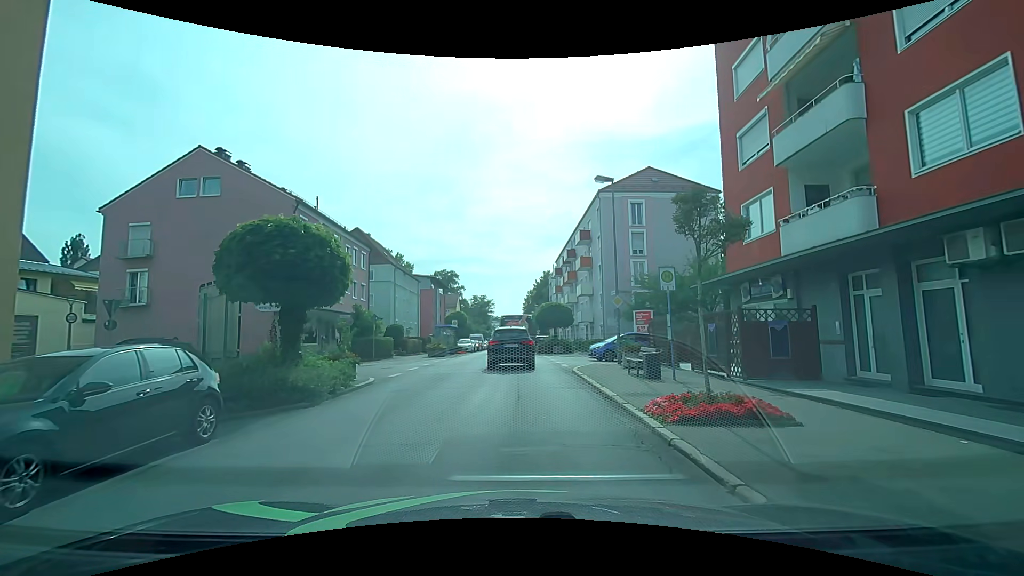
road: tertiary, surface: asphalt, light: Day
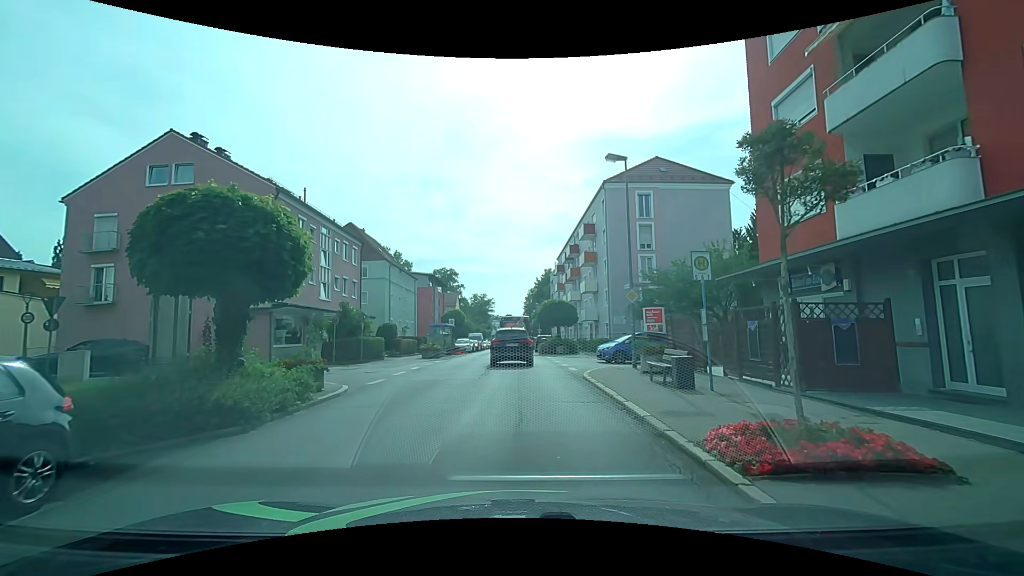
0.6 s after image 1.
(0.0, +2.6) m; 0°
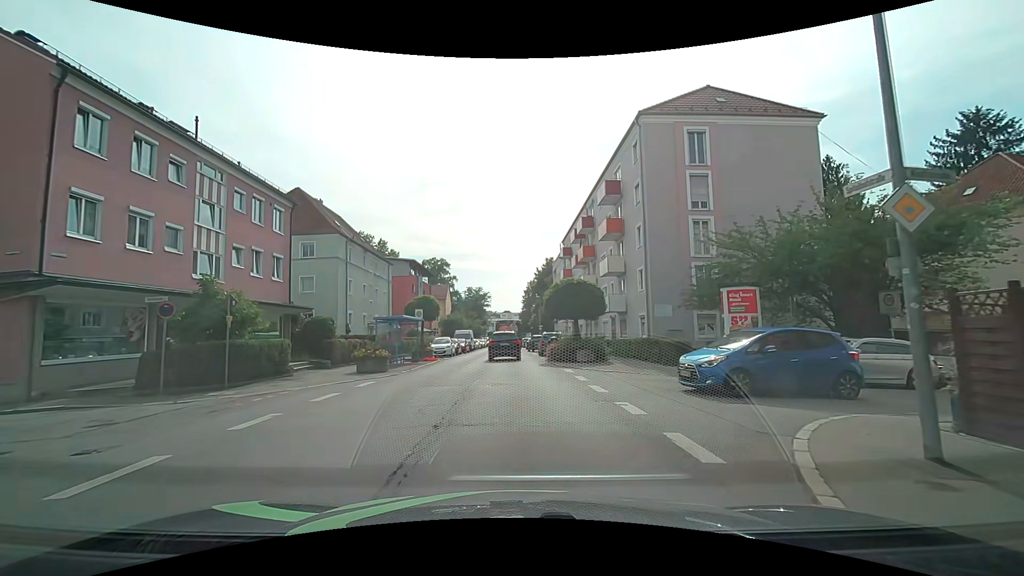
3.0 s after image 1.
(+0.2, +13.3) m; +1°
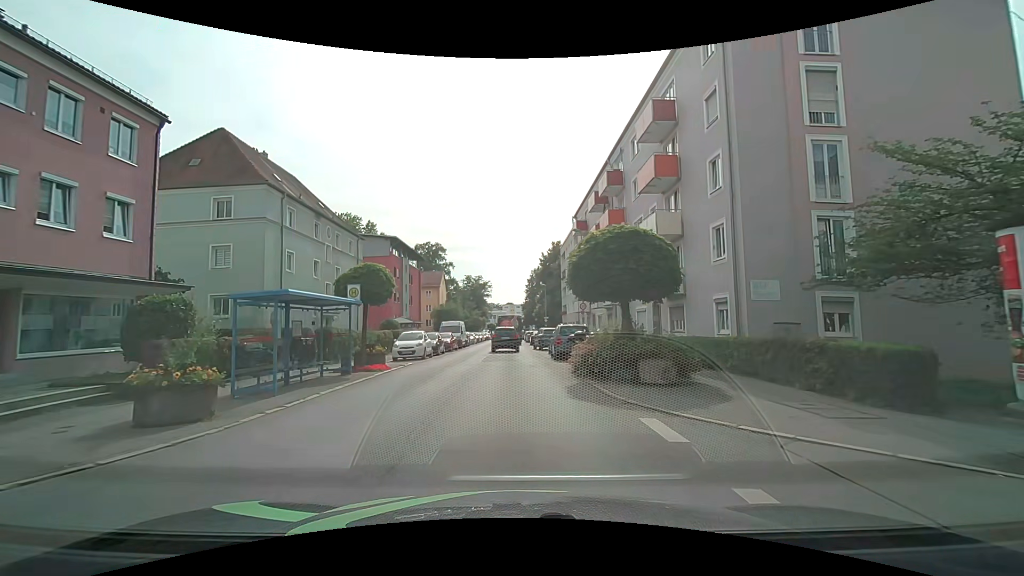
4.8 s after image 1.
(0.0, +11.7) m; 0°
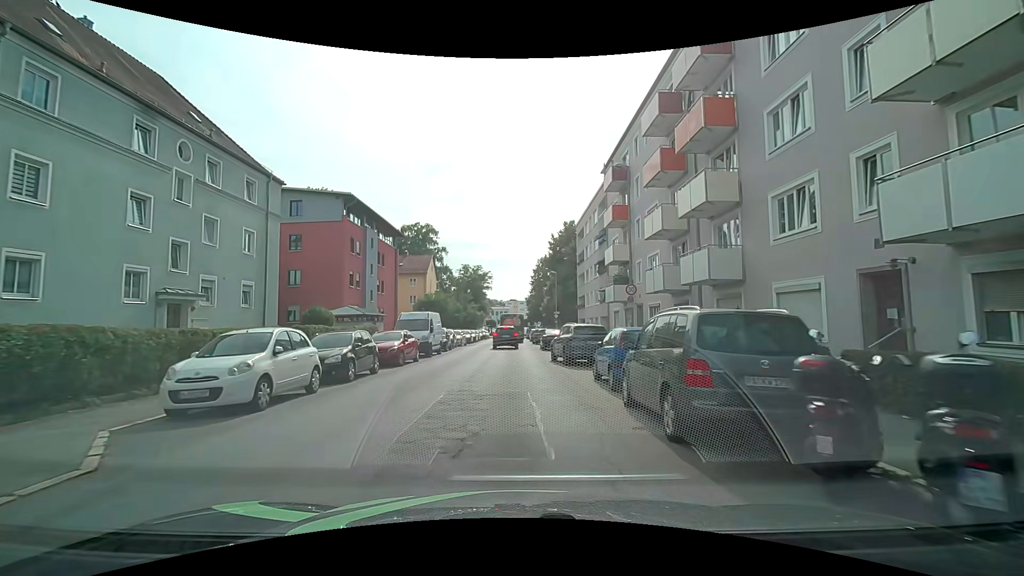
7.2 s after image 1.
(-0.2, +16.9) m; 0°
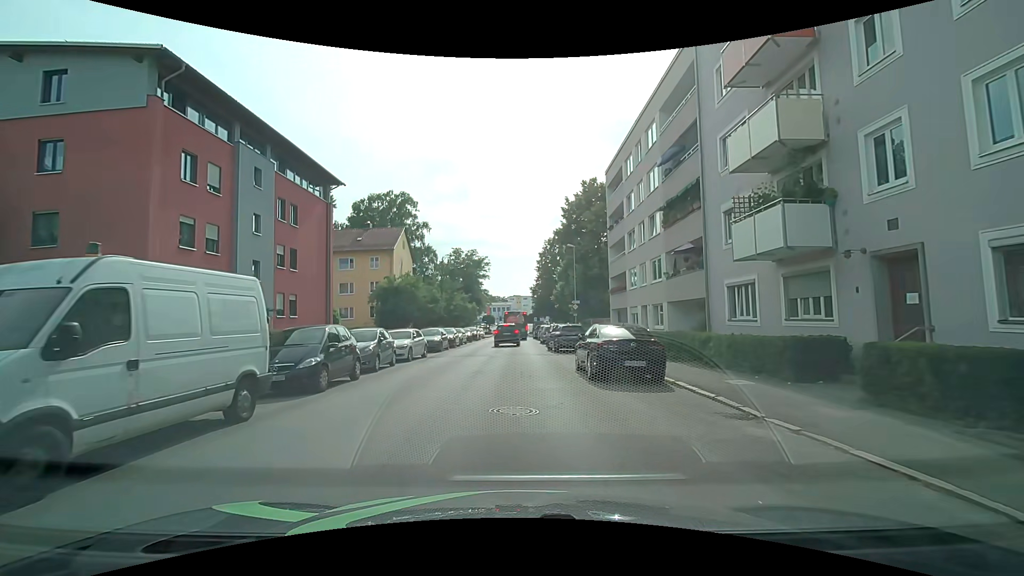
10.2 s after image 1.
(-0.1, +21.2) m; -2°
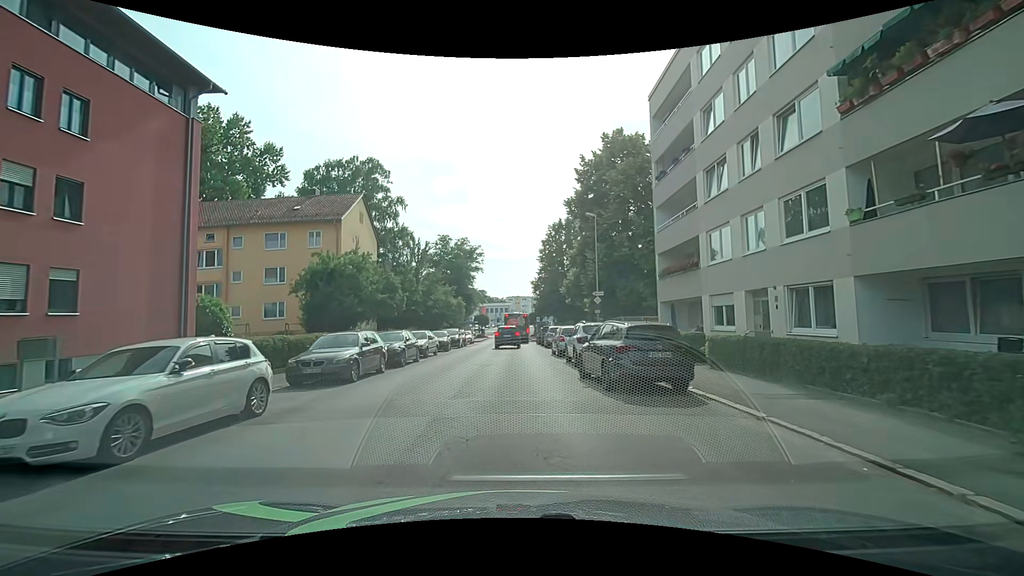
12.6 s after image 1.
(+0.3, +15.5) m; +1°
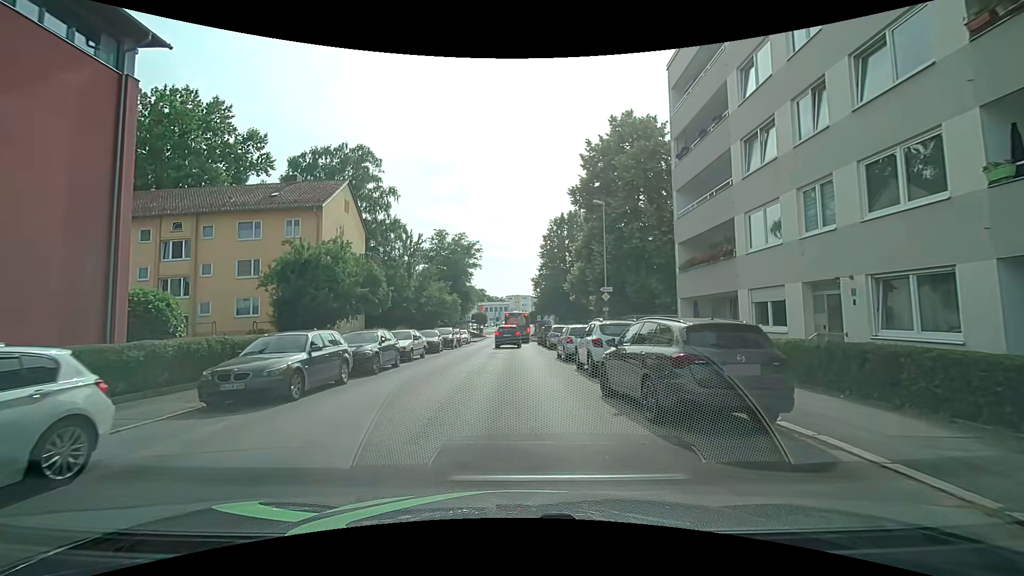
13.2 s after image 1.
(0.0, +3.7) m; 0°
